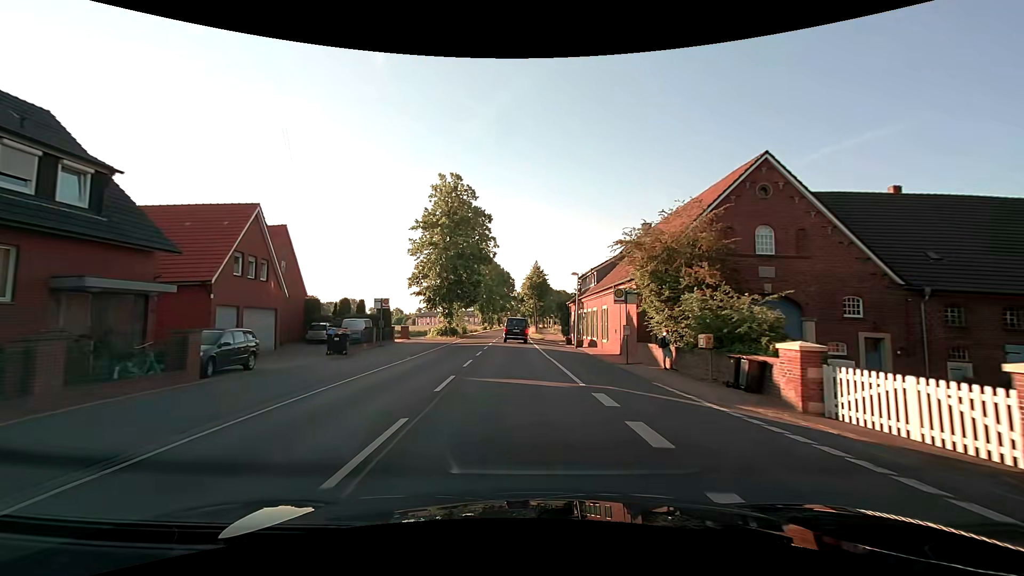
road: secondary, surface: asphalt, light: Day
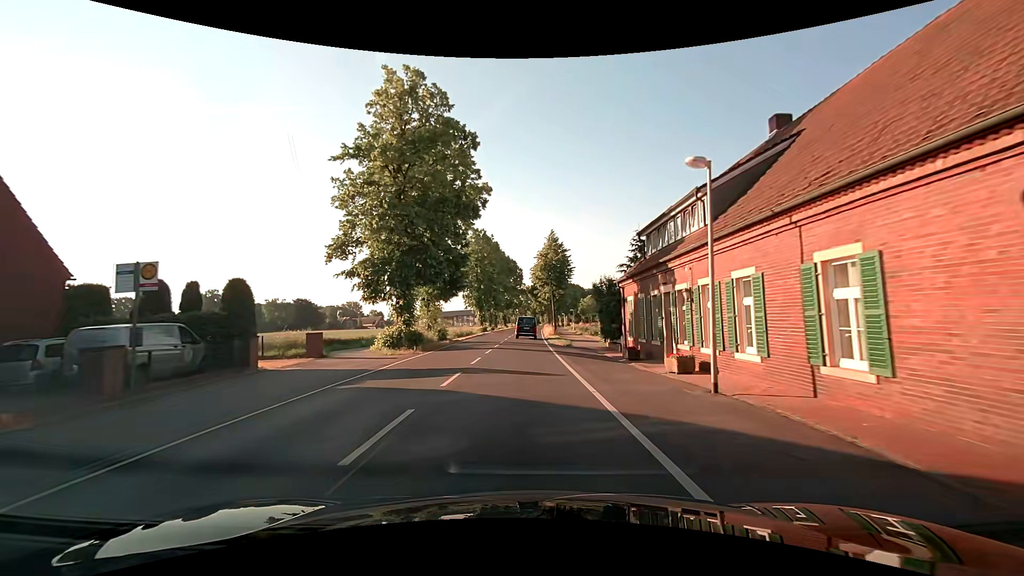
(-0.3, +23.4) m; -1°
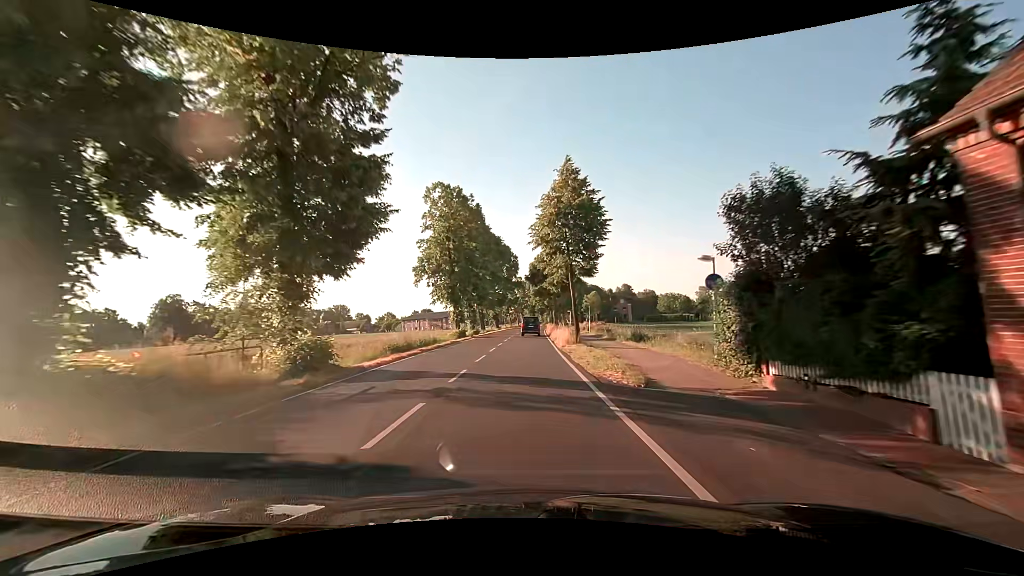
(+0.1, +23.3) m; 0°
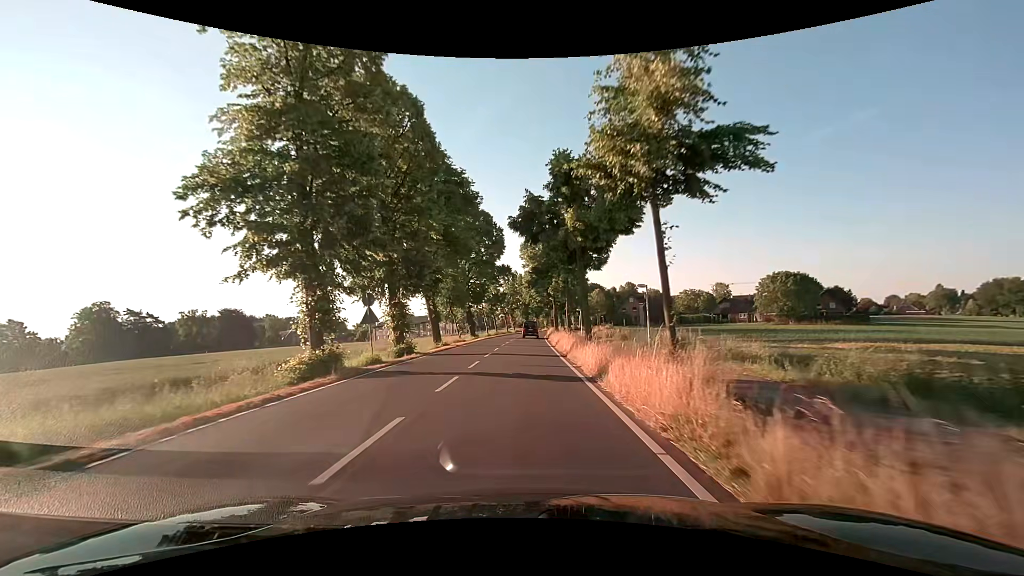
(+0.5, +31.0) m; +1°
(0, +10) (0, +20) (0, +30) (0, +40) (0, +50) (+1, +60) (+1, +70) (+2, +80) (+3, +90) (+4, +100) m
